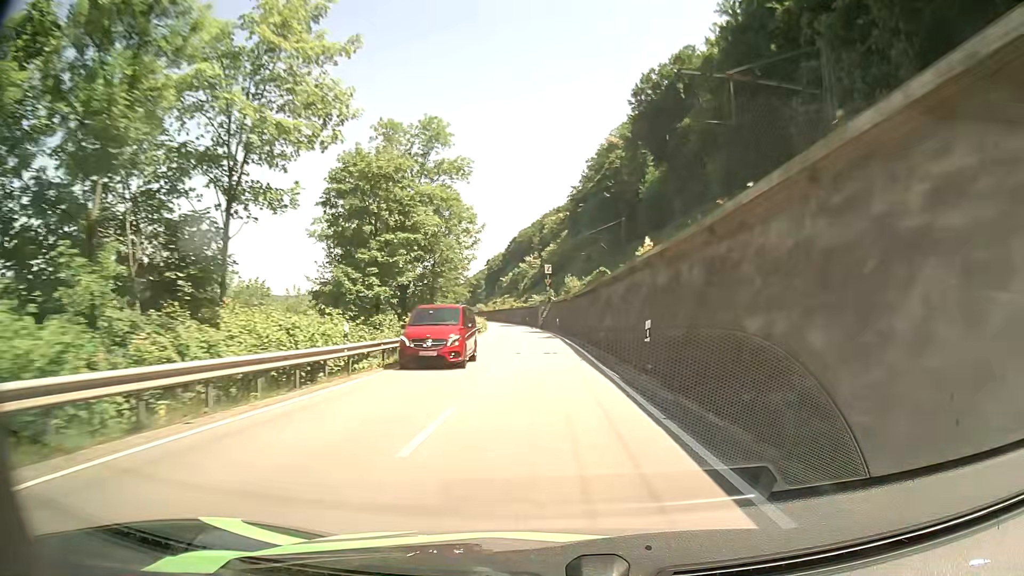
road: primary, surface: asphalt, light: Day
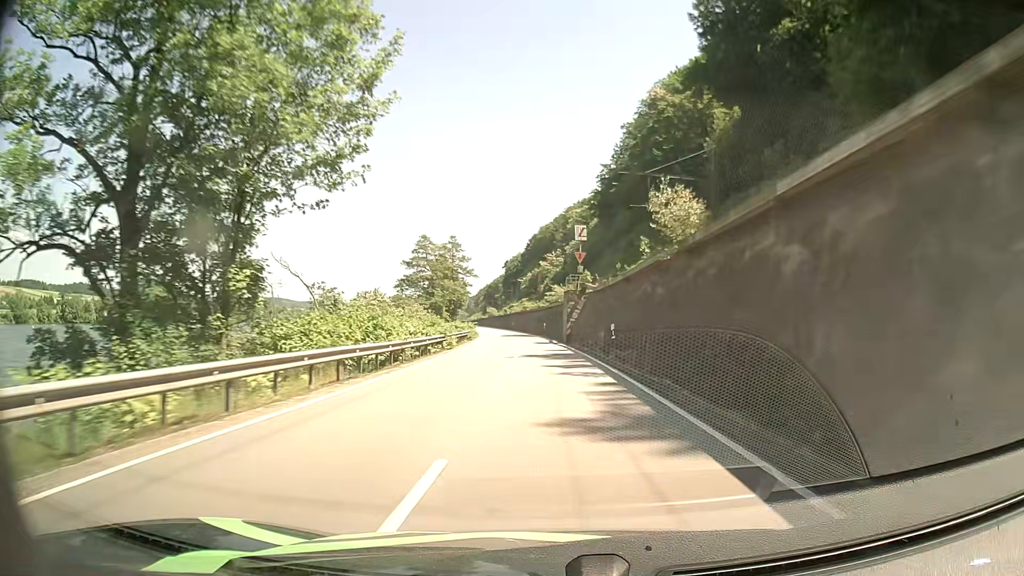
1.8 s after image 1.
(-0.7, +40.2) m; -2°
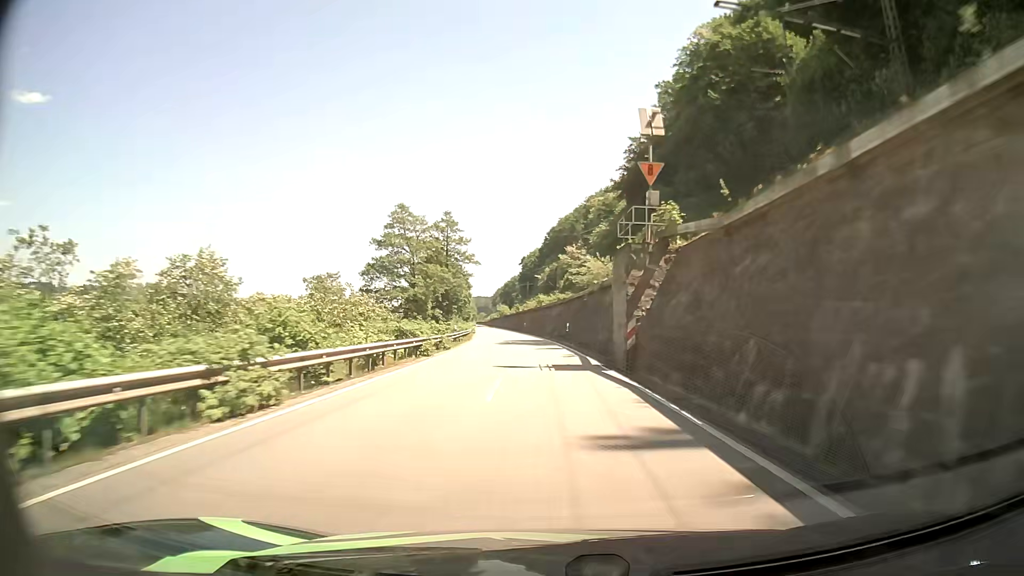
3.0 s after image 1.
(-0.3, +26.8) m; -2°
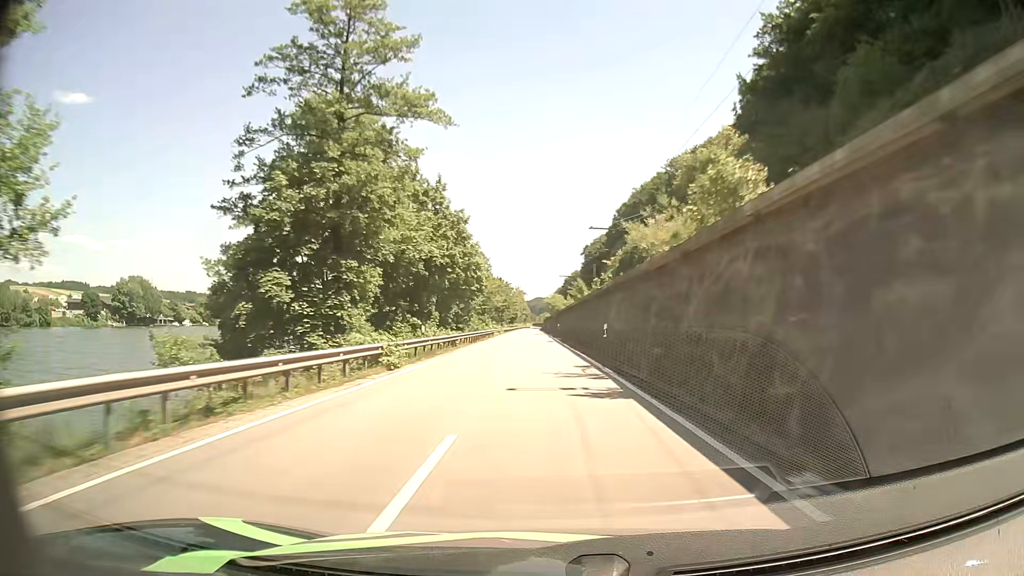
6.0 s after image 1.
(-3.0, +67.4) m; -5°
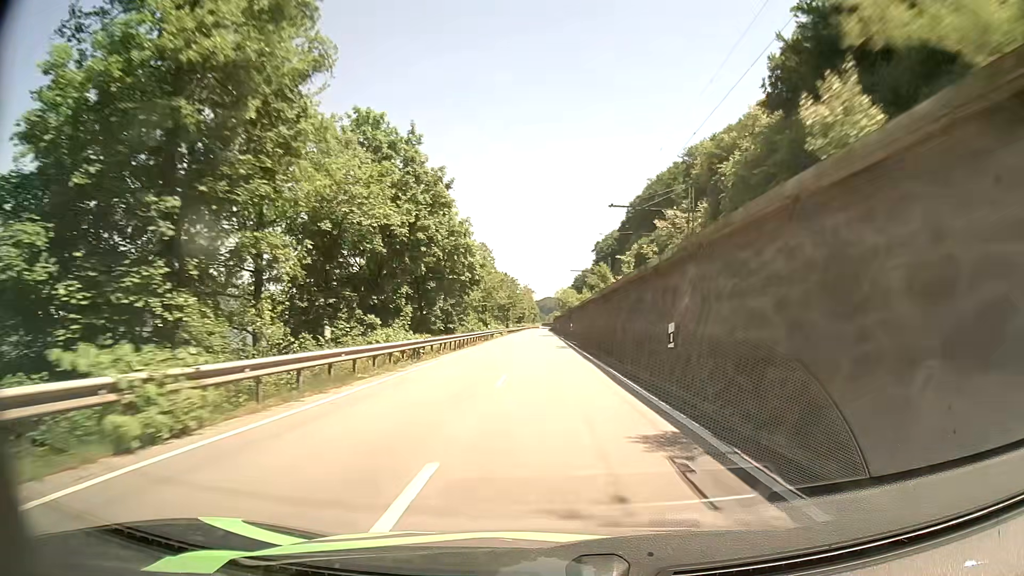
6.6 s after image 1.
(-0.1, +13.7) m; -1°
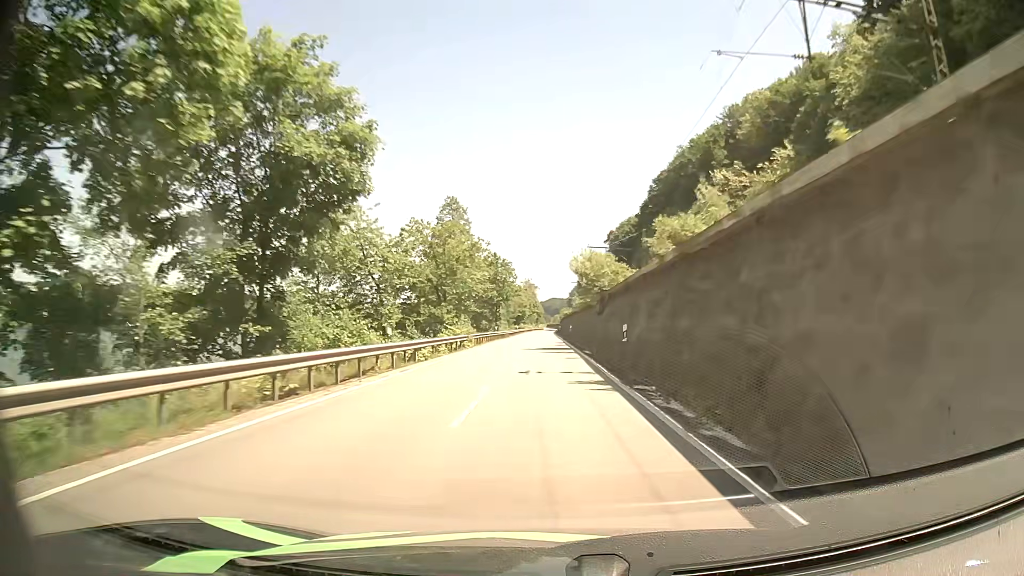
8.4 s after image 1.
(0.0, +41.3) m; 0°
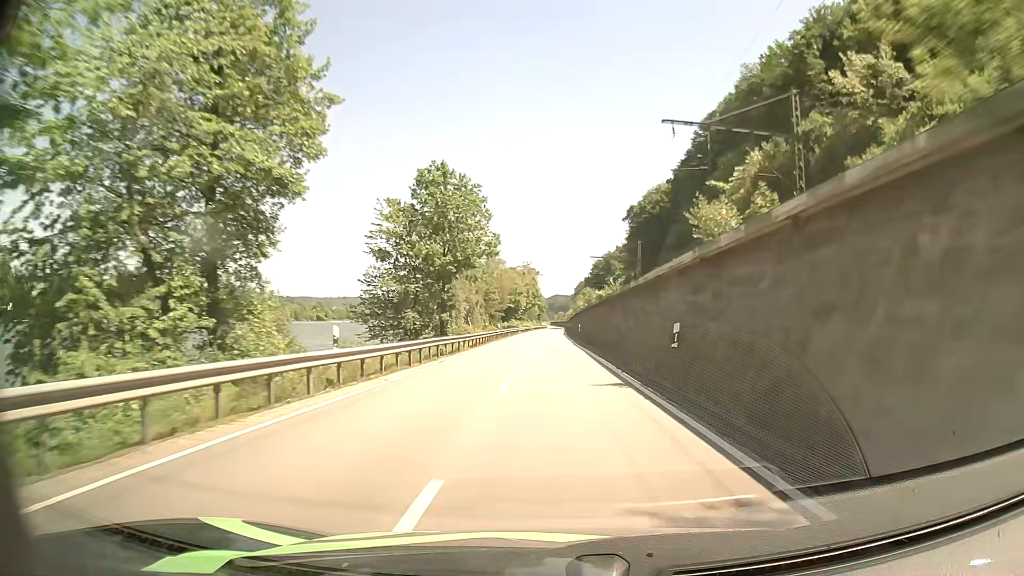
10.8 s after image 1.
(-0.8, +54.9) m; -1°
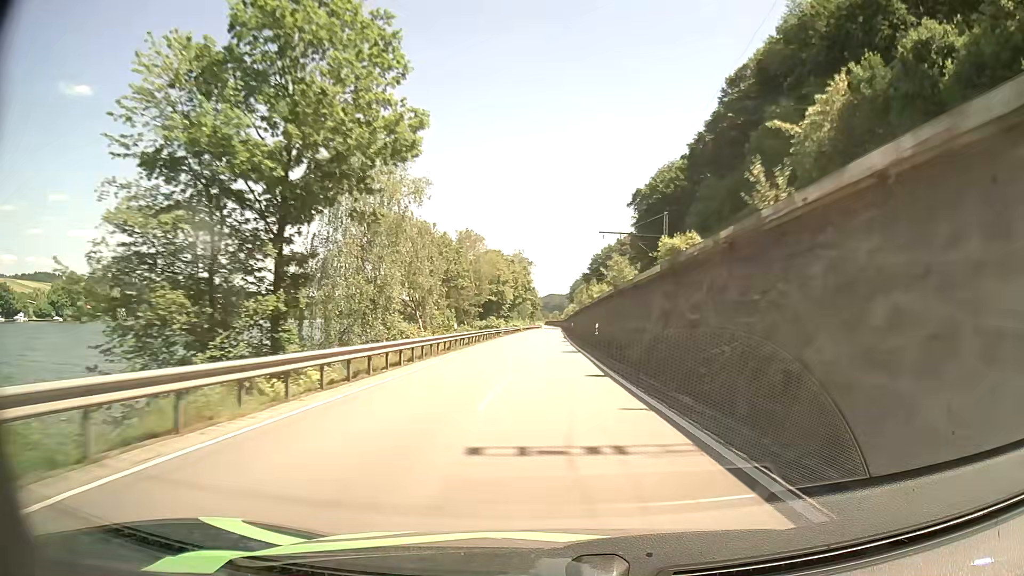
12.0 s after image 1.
(+0.1, +27.2) m; +1°
(0, +10) (0, +20) (0, +30) (0, +40) (0, +50) (0, +60) (0, +70) (0, +80) (0, +90) (+1, +100) m
